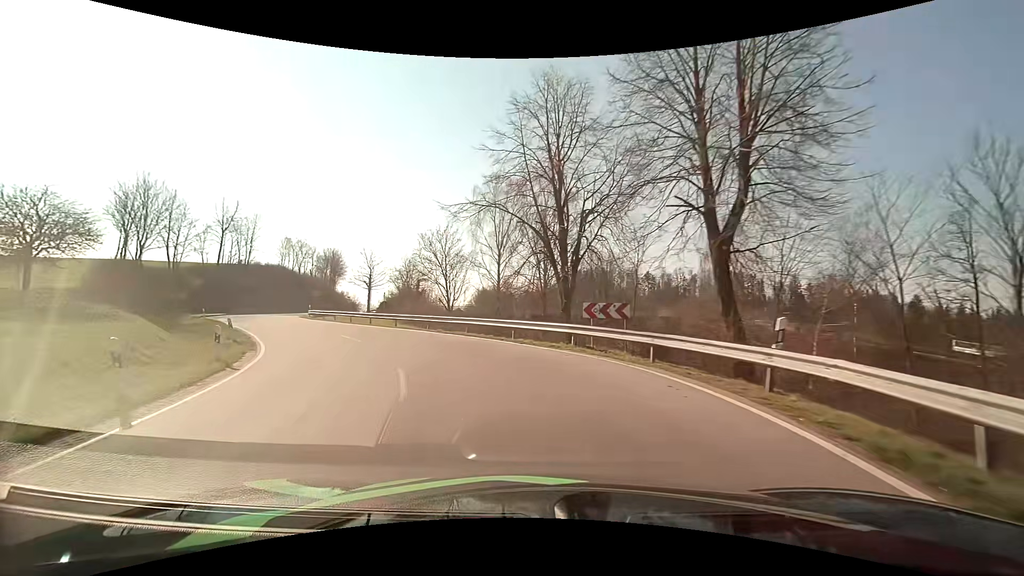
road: tertiary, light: Day
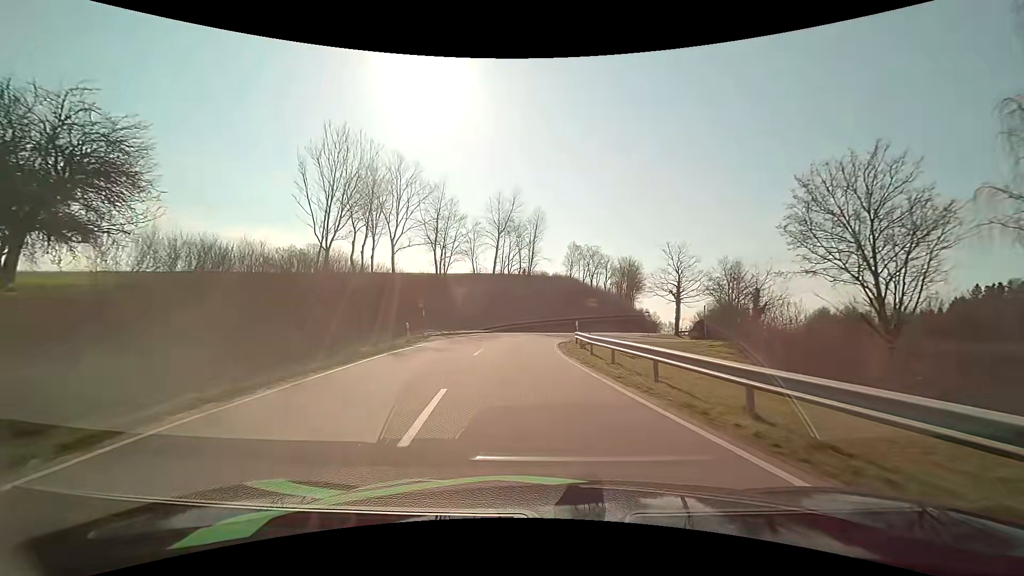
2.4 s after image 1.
(-8.8, +25.1) m; -34°
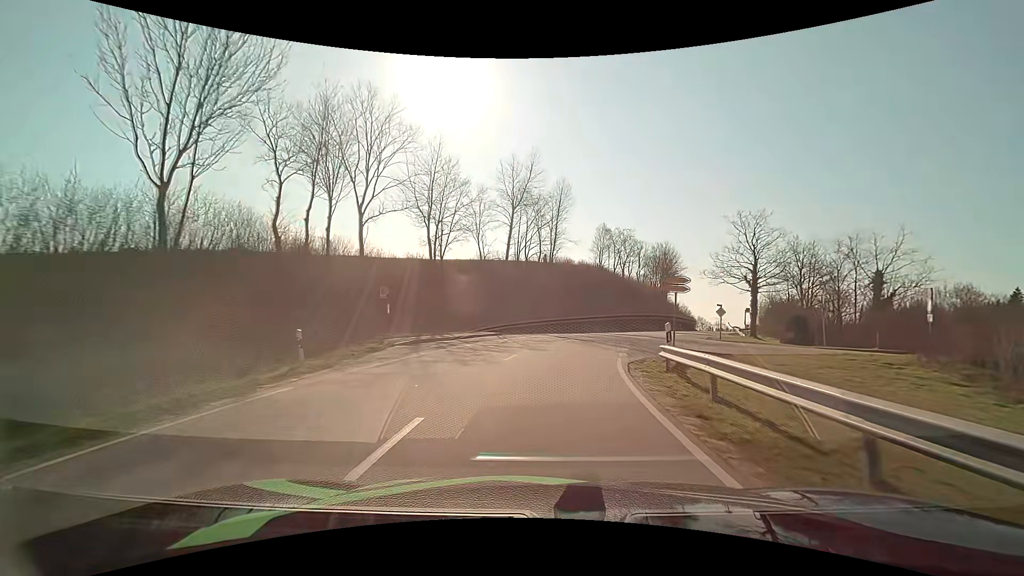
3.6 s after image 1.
(-0.6, +14.9) m; -3°
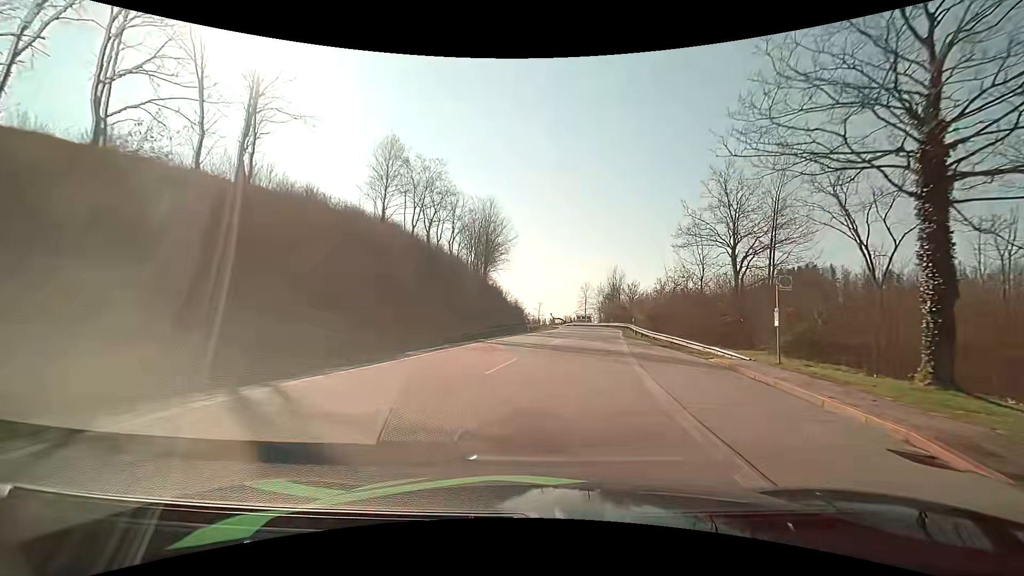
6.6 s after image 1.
(+6.4, +39.0) m; +21°
